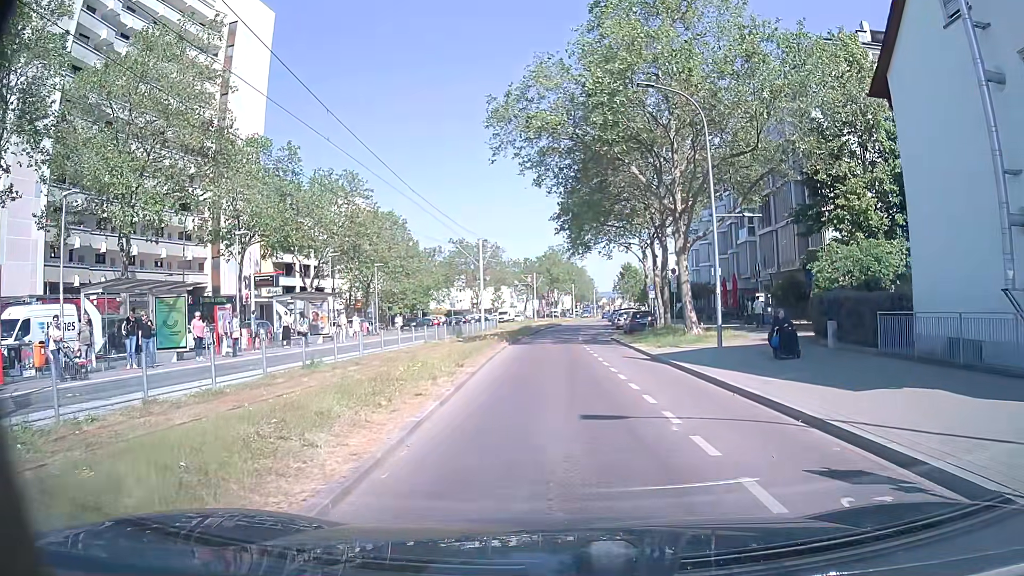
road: tertiary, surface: asphalt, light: Day
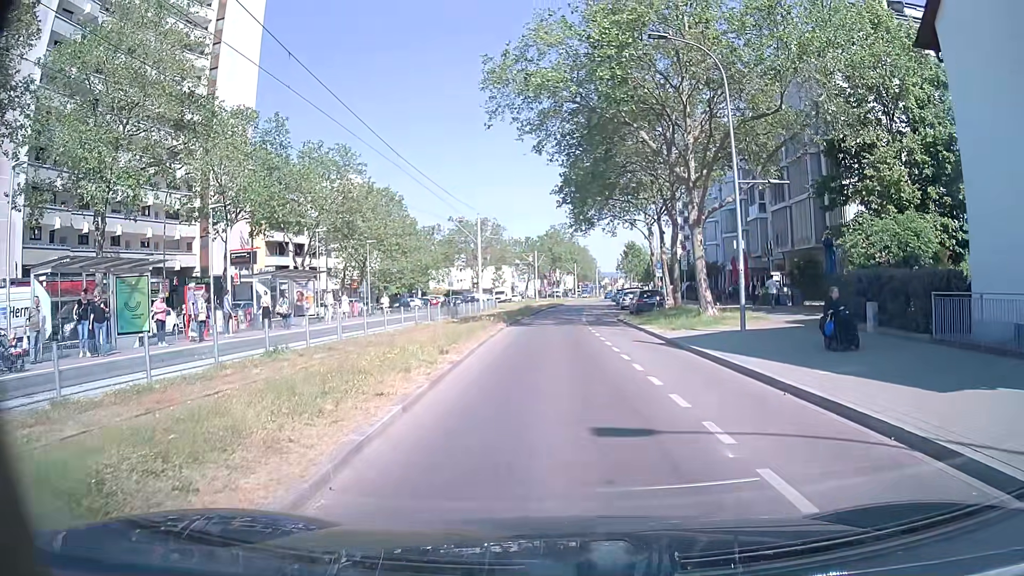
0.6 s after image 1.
(0.0, +2.6) m; -1°
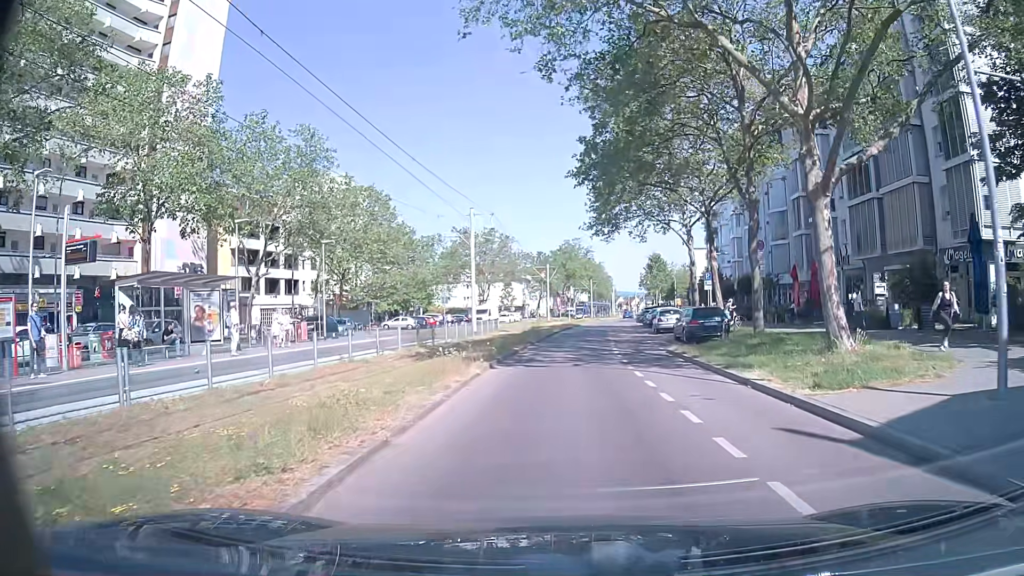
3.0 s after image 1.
(0.0, +12.1) m; 0°
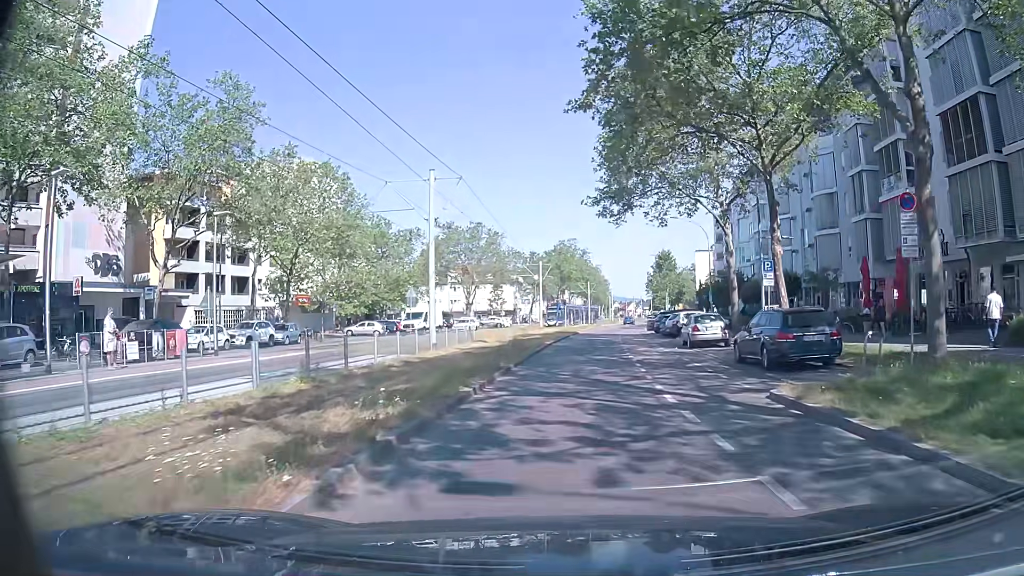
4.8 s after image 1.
(0.0, +11.7) m; 0°
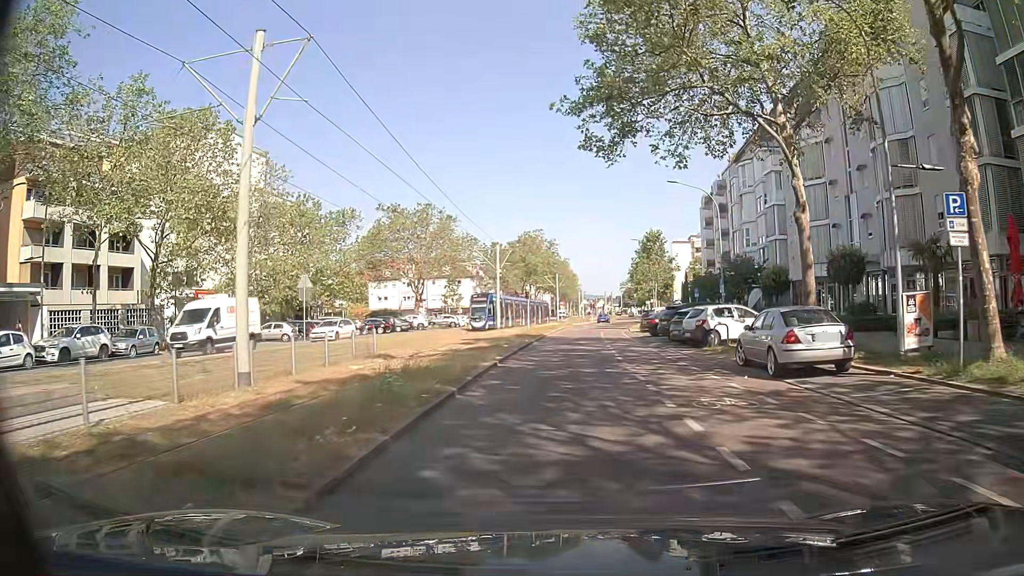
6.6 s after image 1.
(+0.5, +15.1) m; +4°
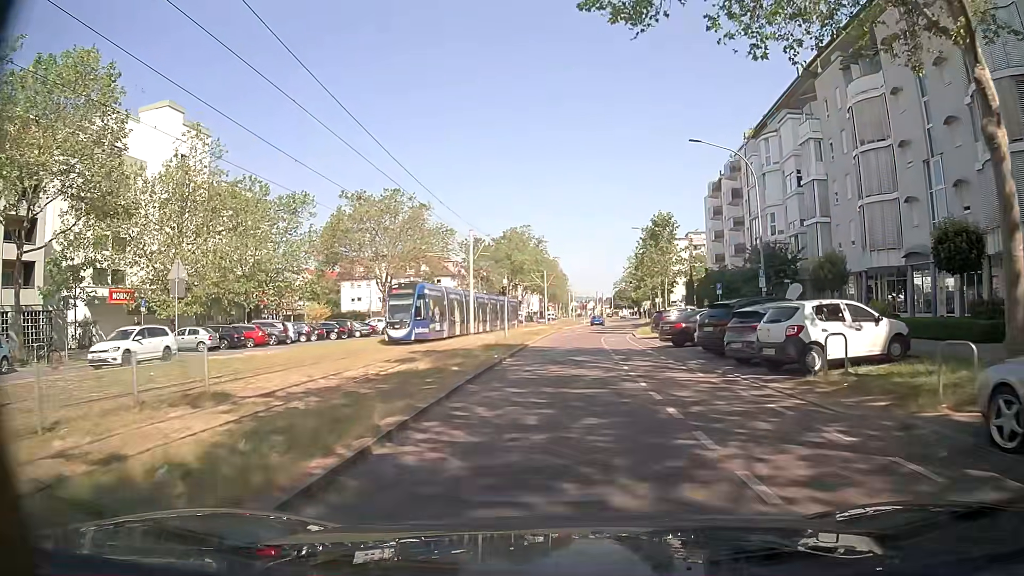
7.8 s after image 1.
(0.0, +11.2) m; +1°
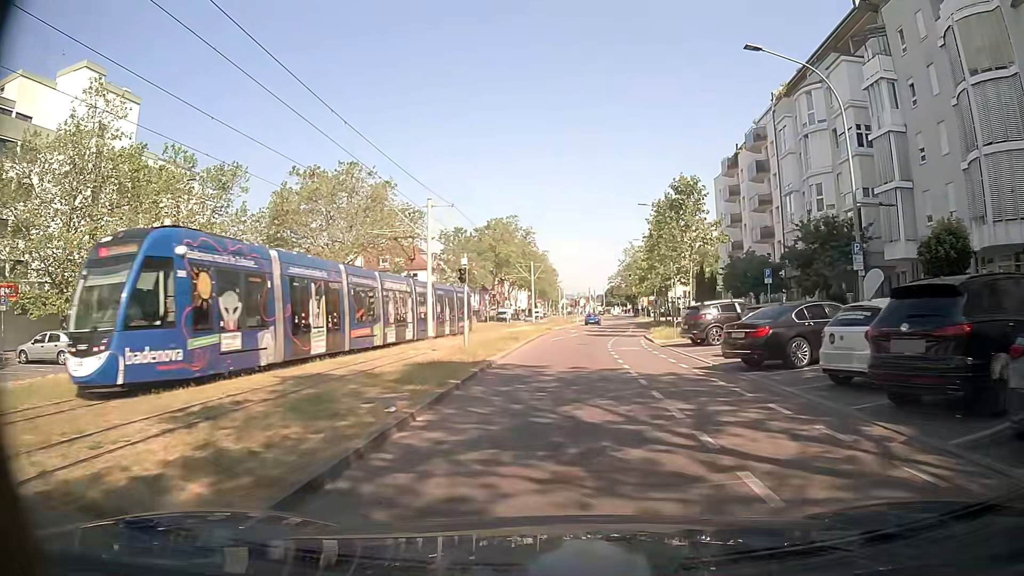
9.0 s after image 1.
(-0.1, +12.3) m; -1°
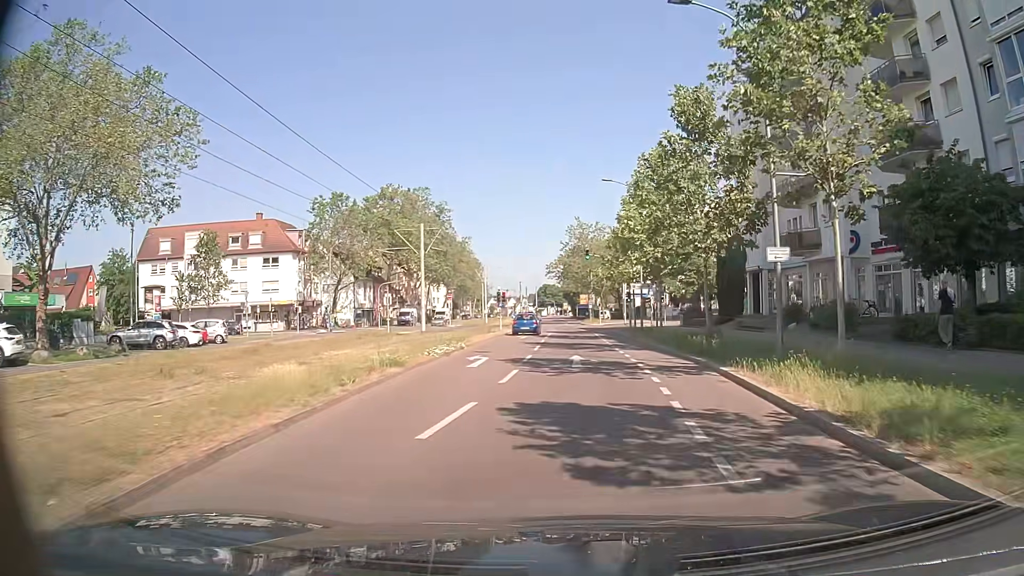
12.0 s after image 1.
(+1.7, +33.7) m; +6°
(0, +10) (+1, +20) (+1, +30) (+1, +40) (+1, +50) (+1, +60) (+1, +70) (0, +80) (0, +90) (-1, +100) m
